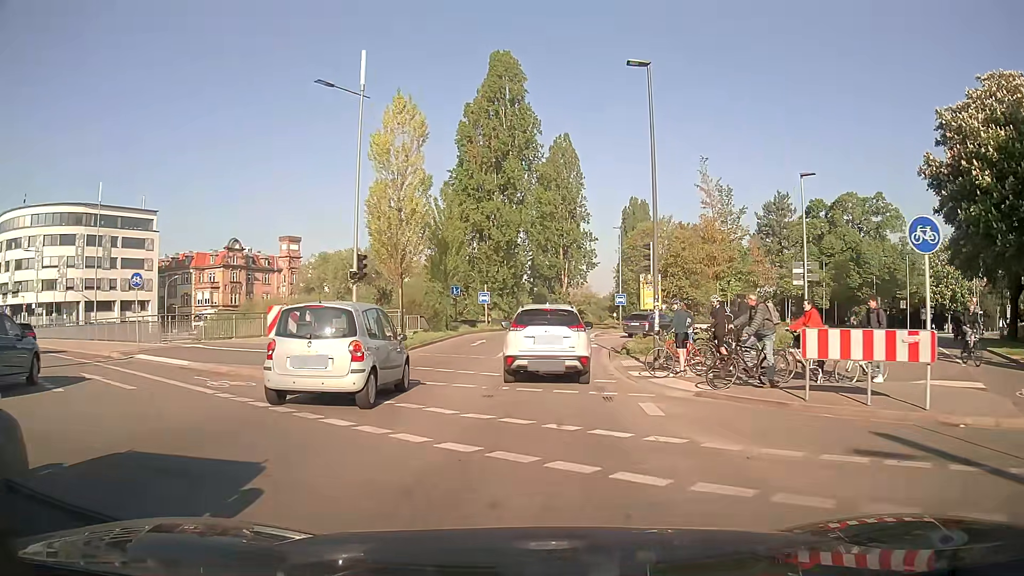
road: primary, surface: asphalt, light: Day
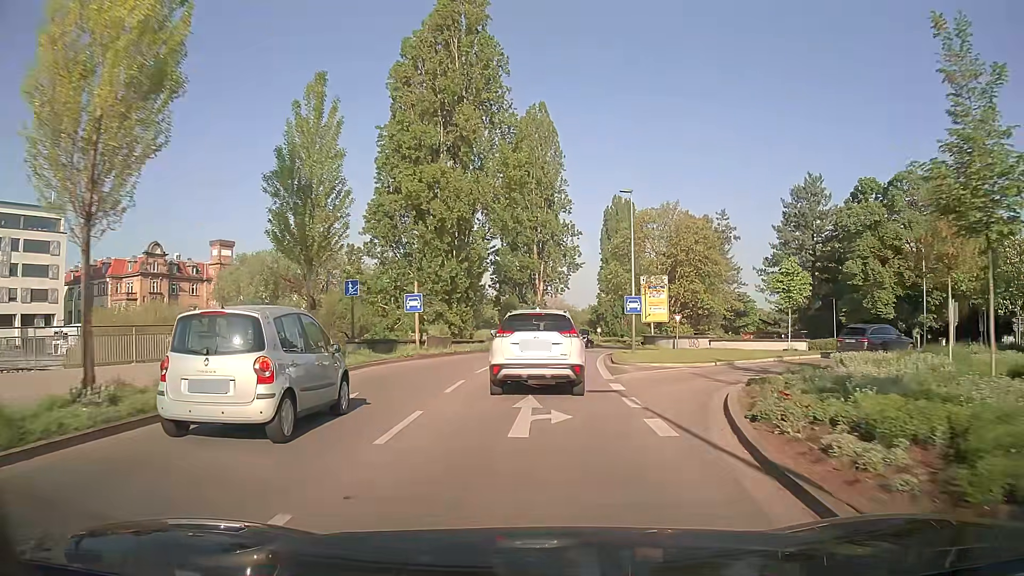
(+0.8, +20.0) m; +3°
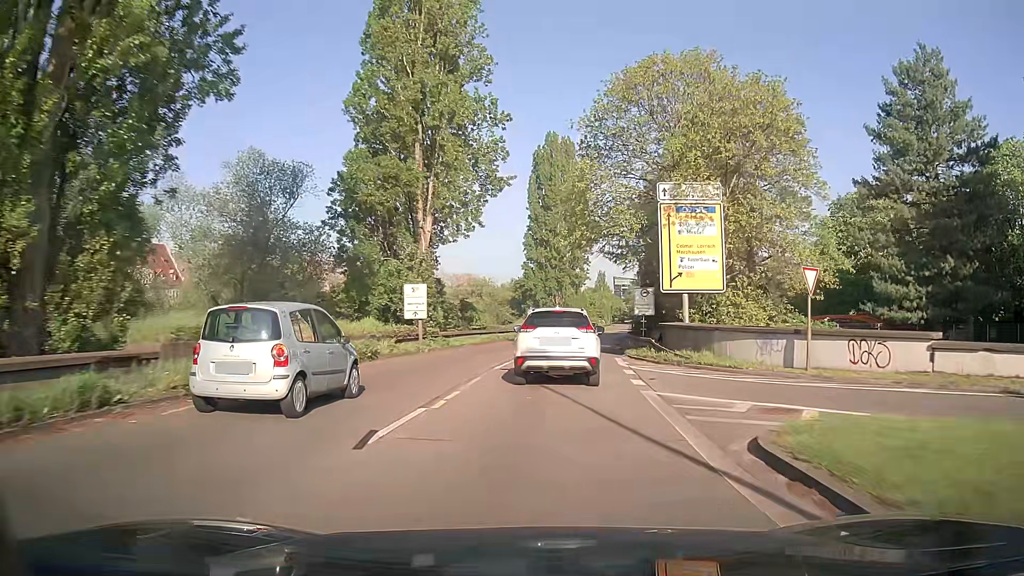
(+2.0, +36.1) m; +7°
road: trunk
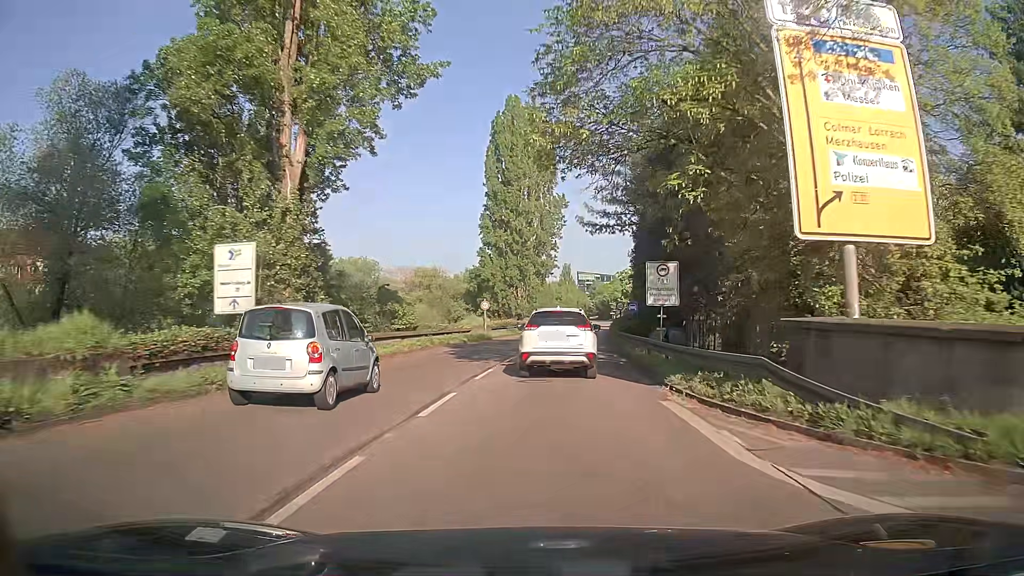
(+0.5, +15.9) m; +3°
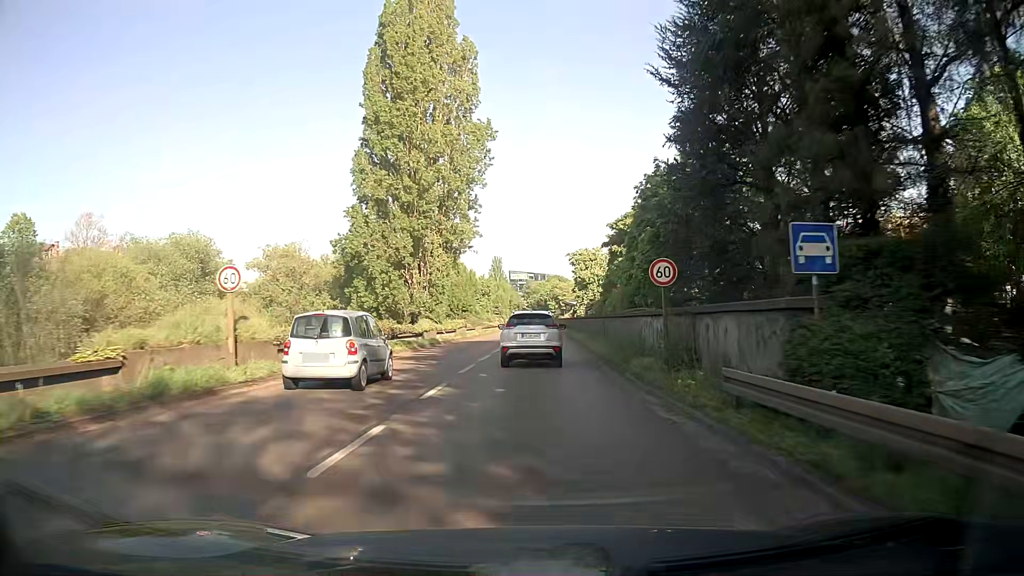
(+2.1, +33.9) m; +6°
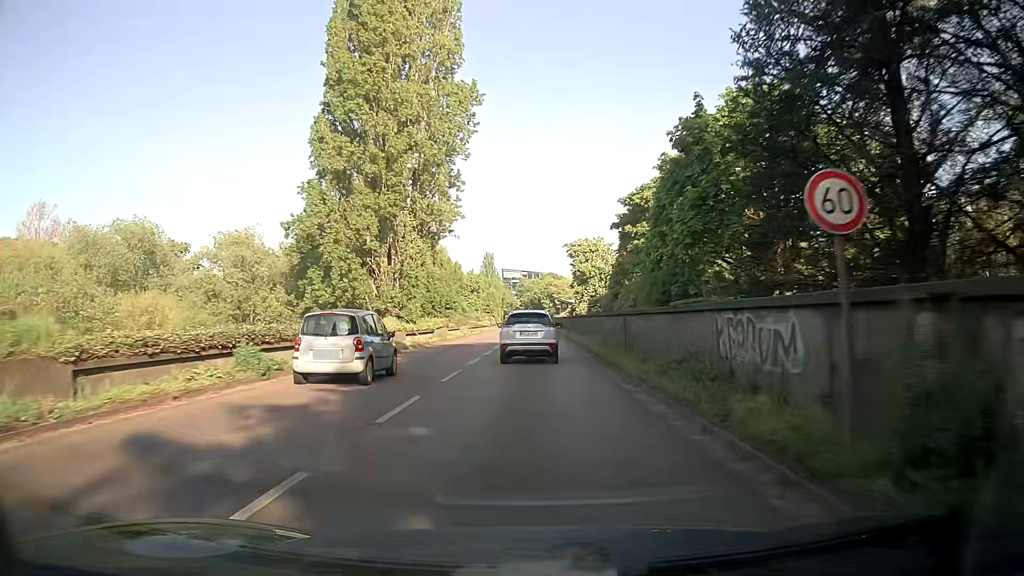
(0.0, +8.9) m; +1°
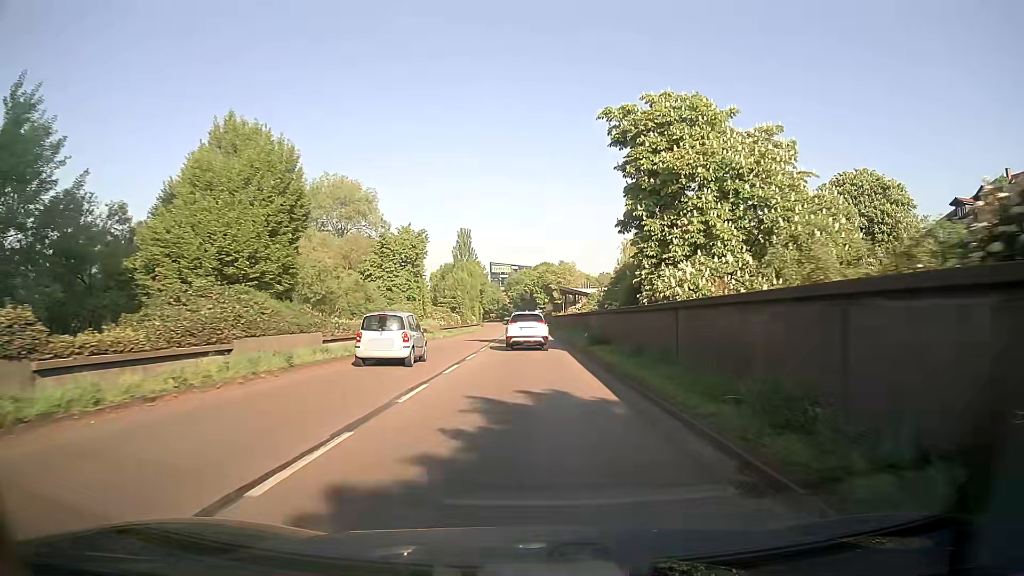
(+0.8, +46.1) m; +1°
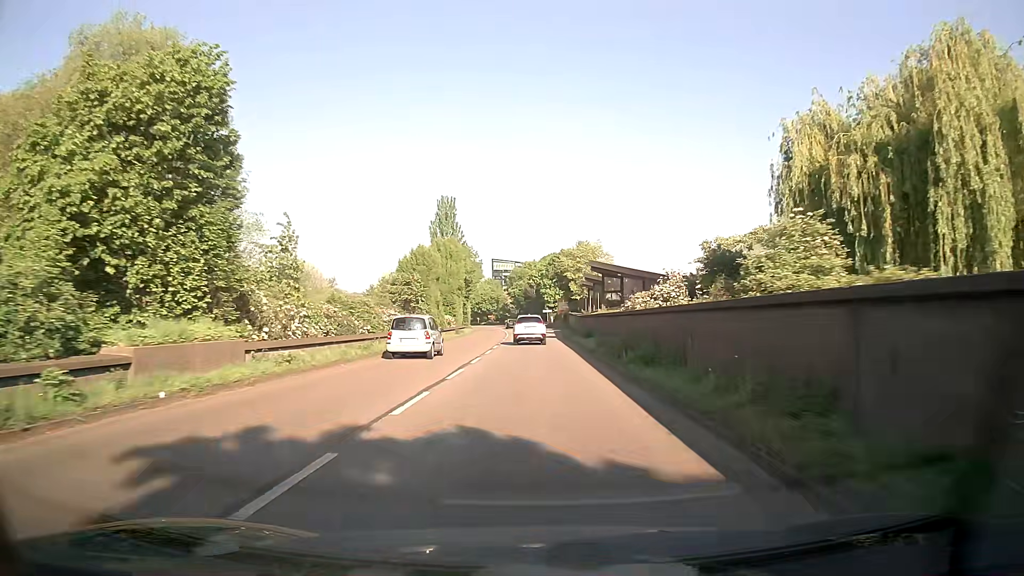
(-0.2, +37.5) m; -1°
(0, +10) (0, +20) (0, +30) (0, +40) (0, +50) (-1, +60) (-1, +70) (-1, +80) (-2, +90) (-3, +100) m
